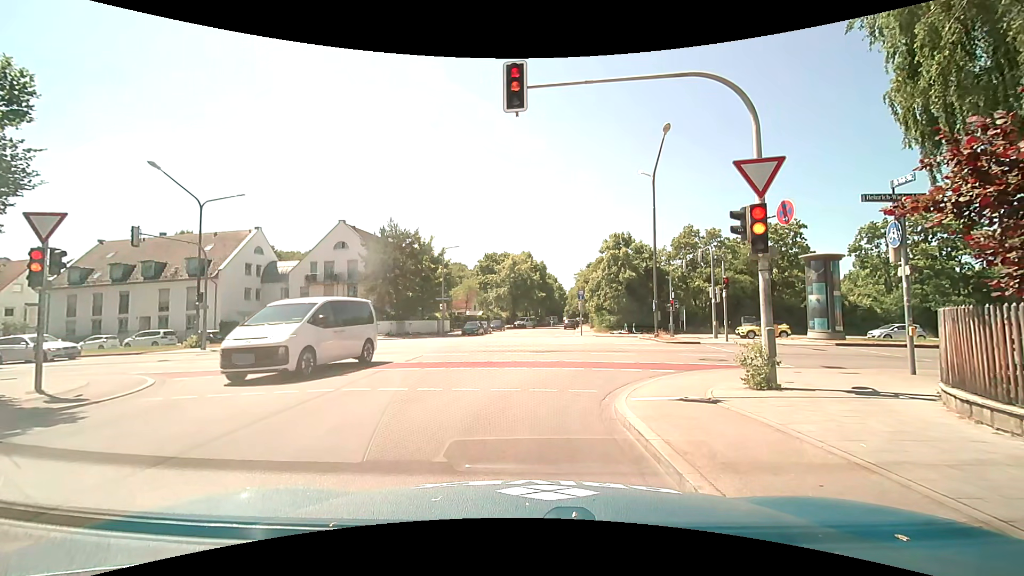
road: tertiary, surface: asphalt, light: Day
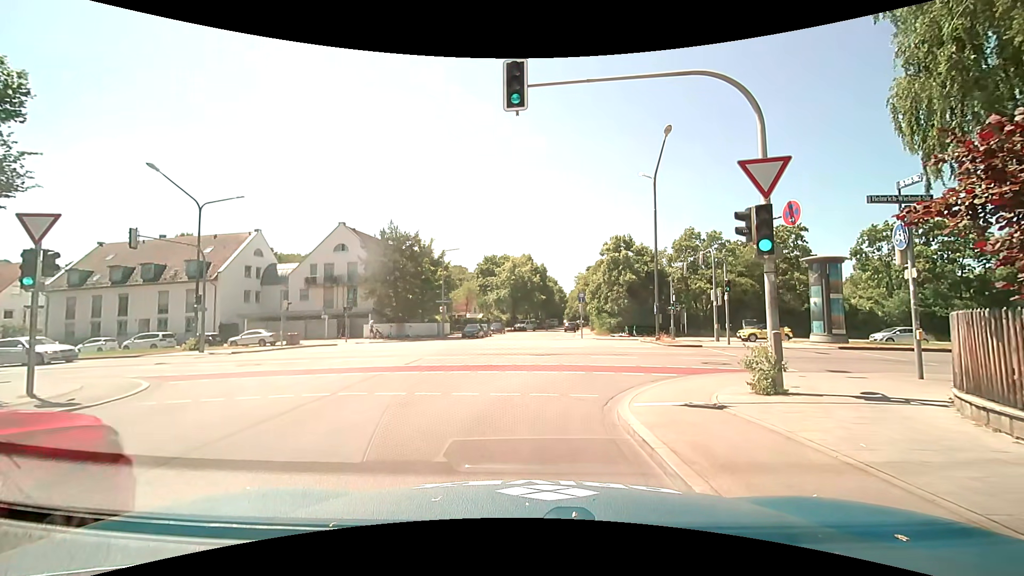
(0.0, +0.2) m; 0°
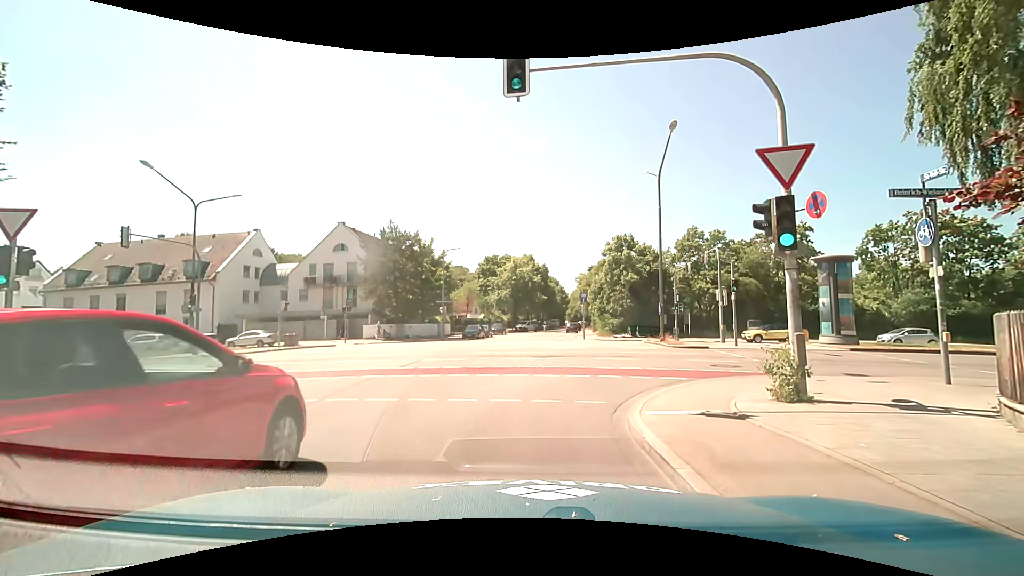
(0.0, +0.7) m; 0°
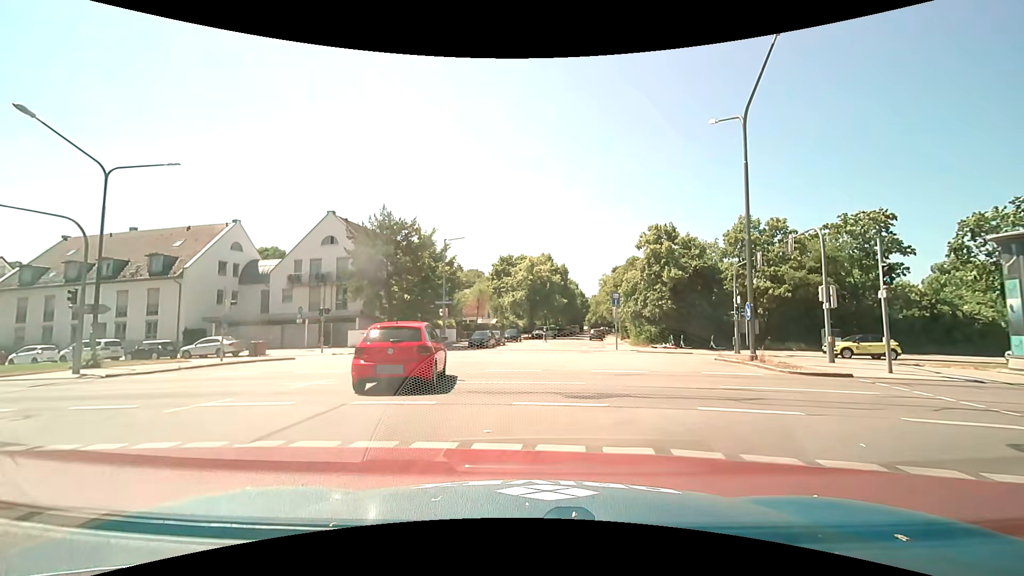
(-0.2, +8.9) m; -2°
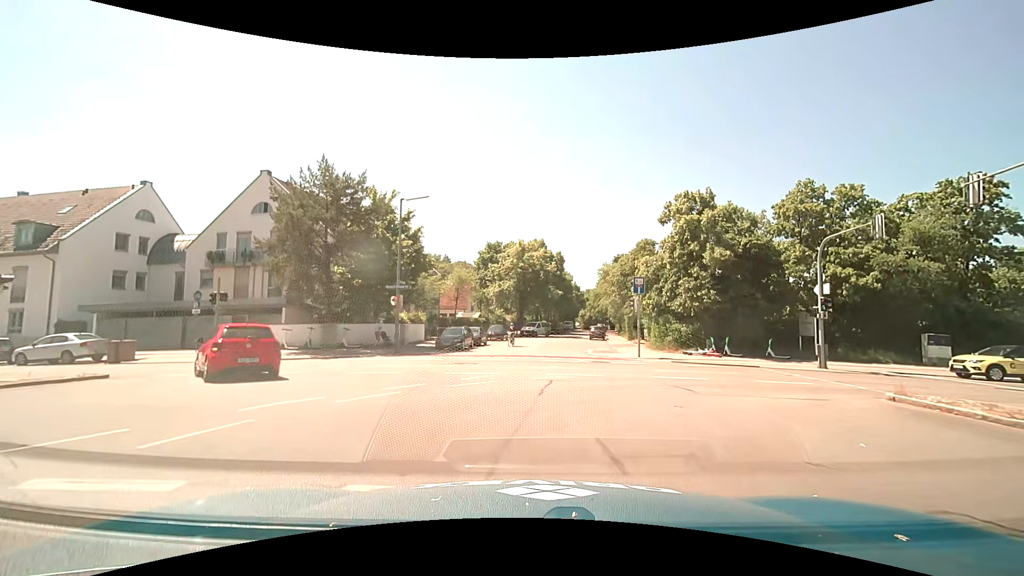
(+0.1, +11.0) m; +1°
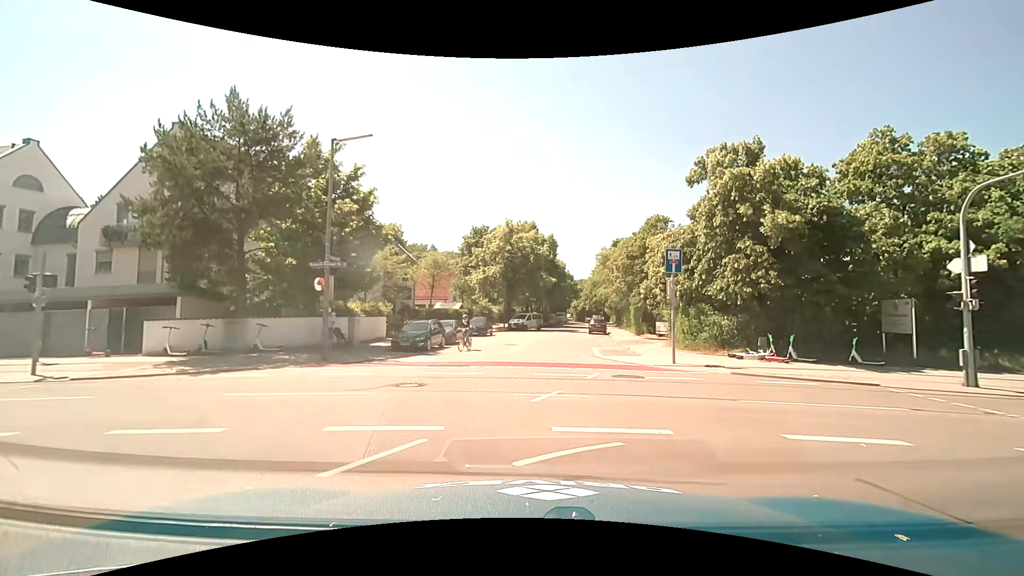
(+0.1, +8.2) m; +1°
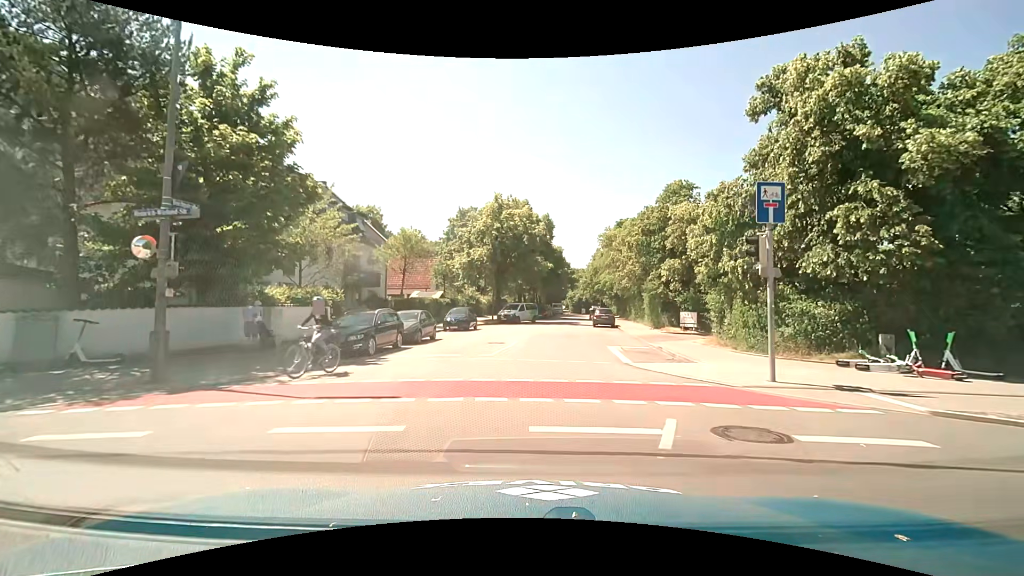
(+0.1, +8.0) m; +1°
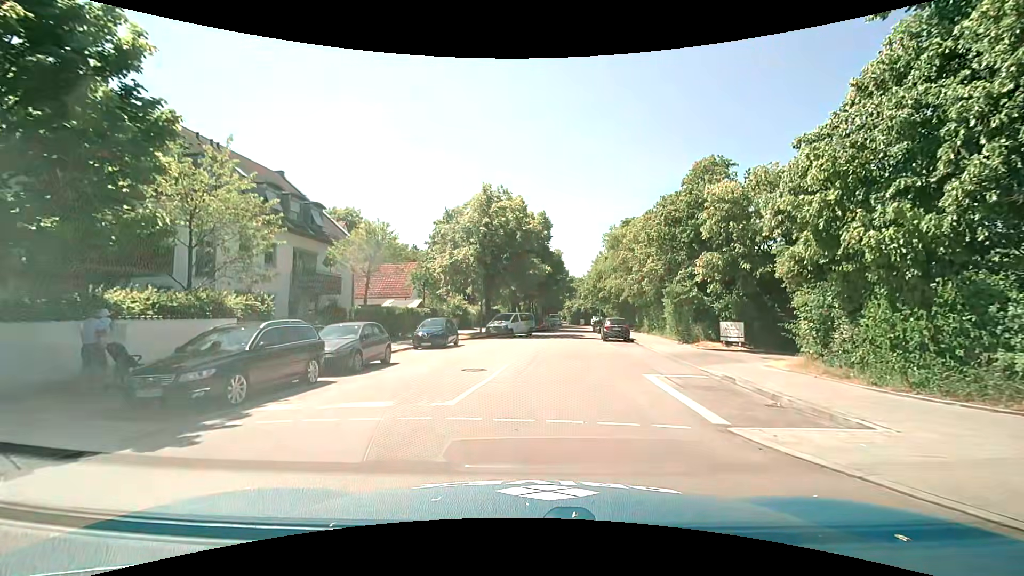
(+0.1, +7.3) m; +1°
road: residential
